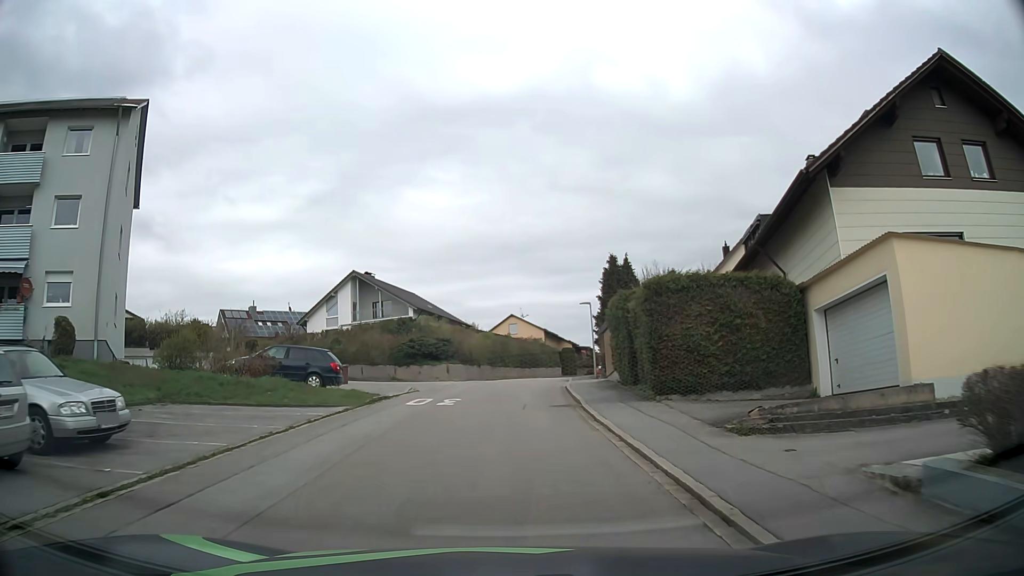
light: Day
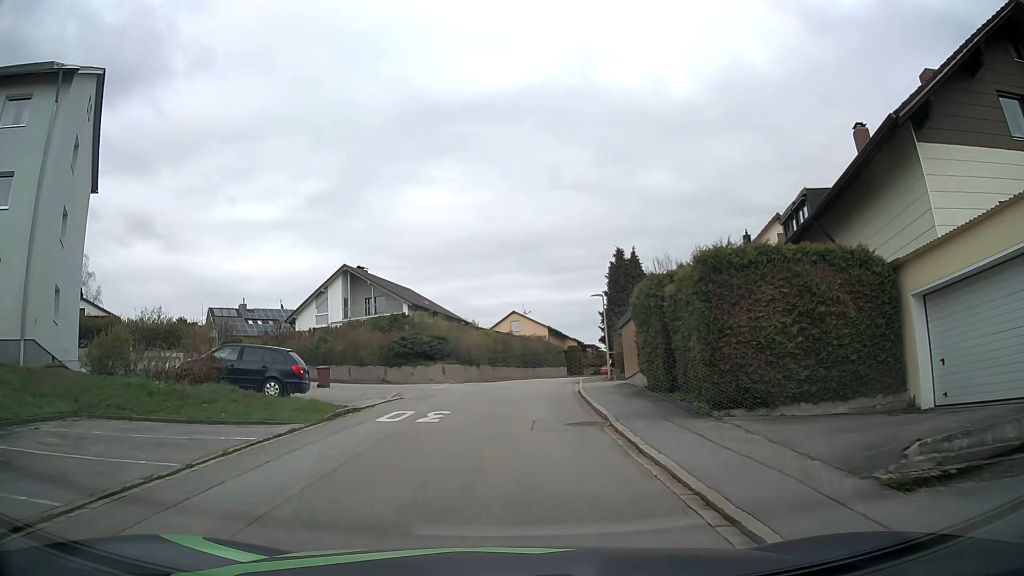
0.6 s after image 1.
(0.0, +4.3) m; +1°
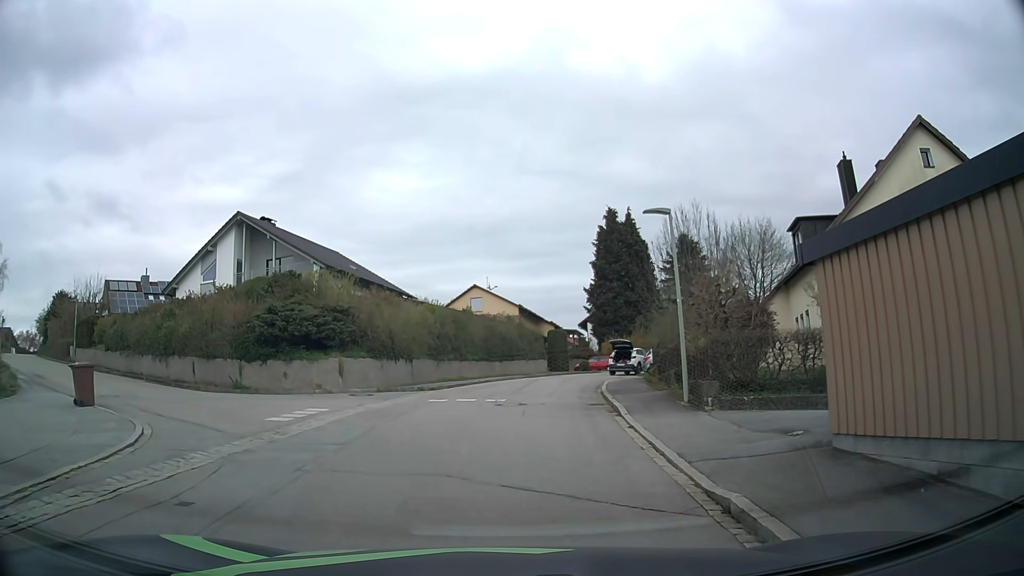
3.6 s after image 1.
(0.0, +18.2) m; +2°
